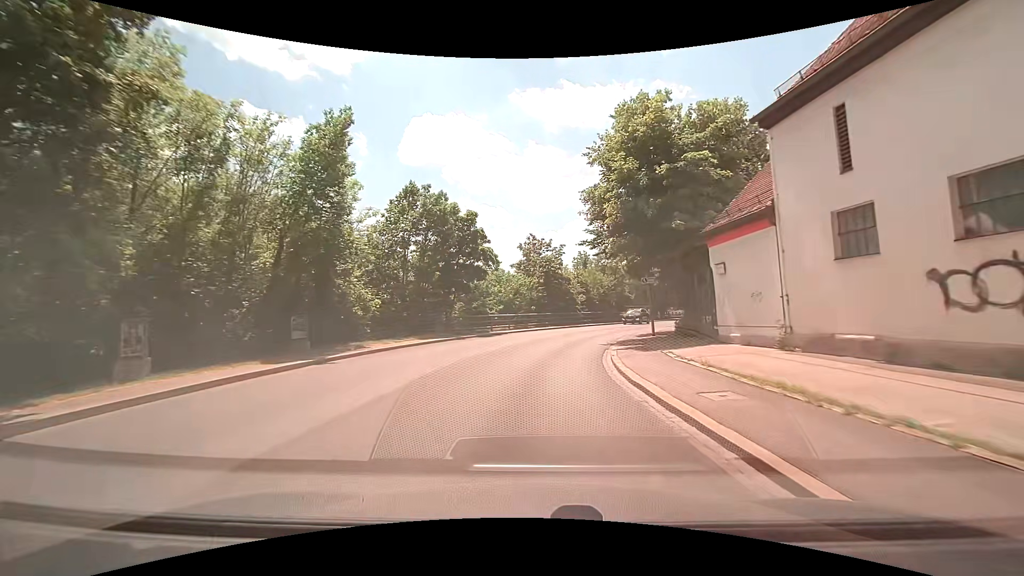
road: secondary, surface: asphalt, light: Day
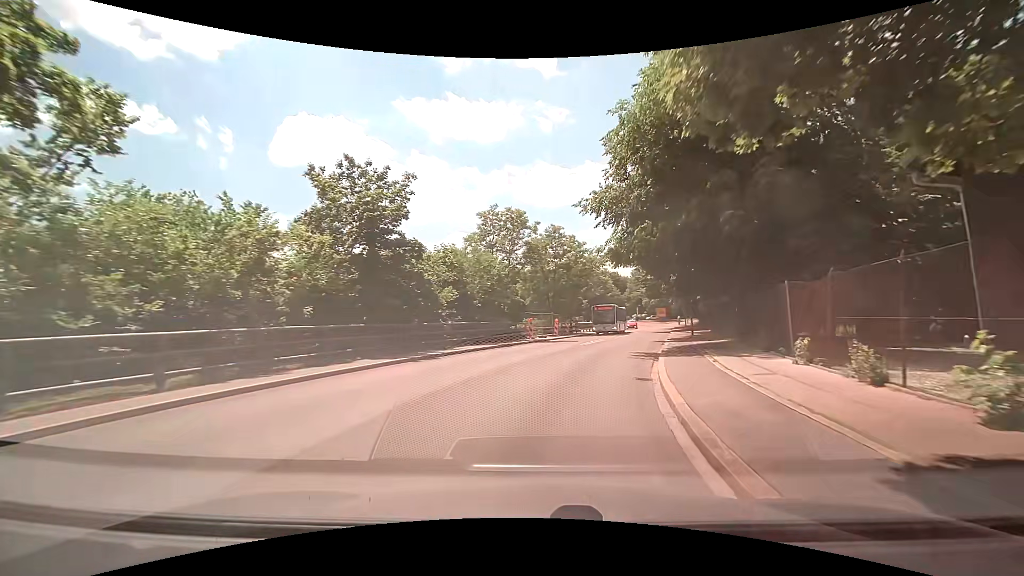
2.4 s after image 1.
(+2.6, +26.6) m; +13°
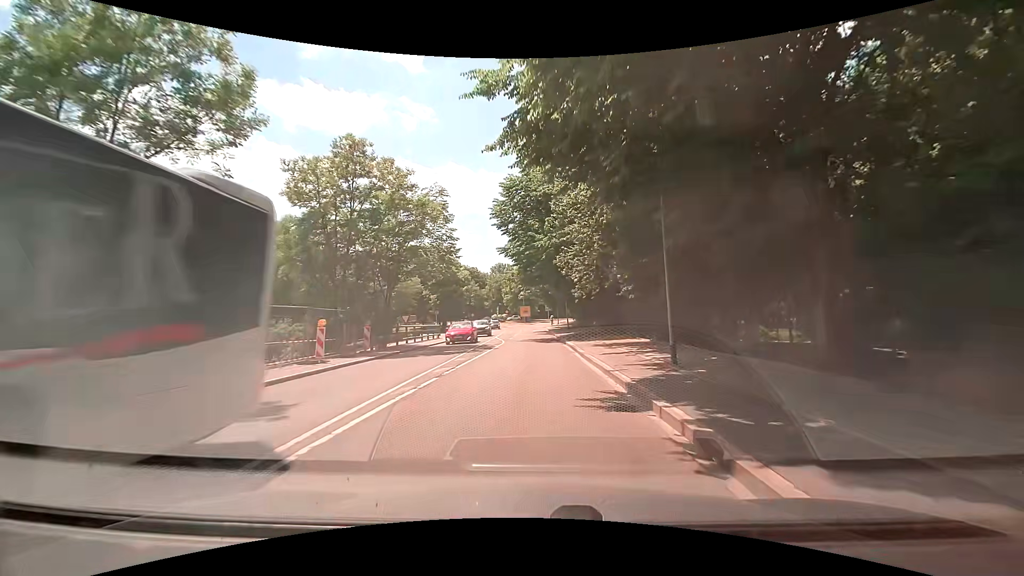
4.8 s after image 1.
(+4.0, +25.1) m; +15°
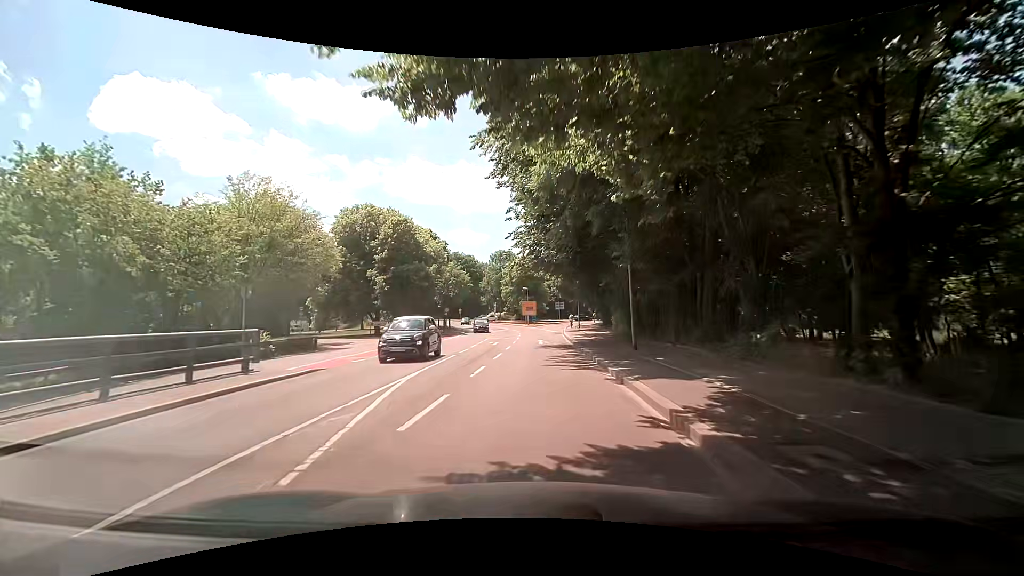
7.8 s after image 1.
(+0.6, +31.3) m; +1°
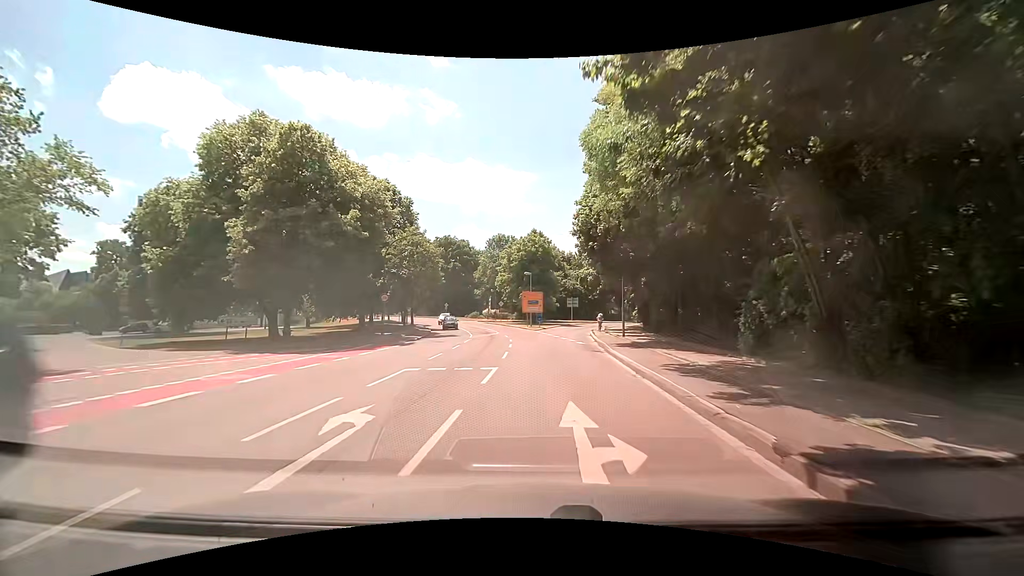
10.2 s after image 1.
(-0.3, +25.7) m; -2°
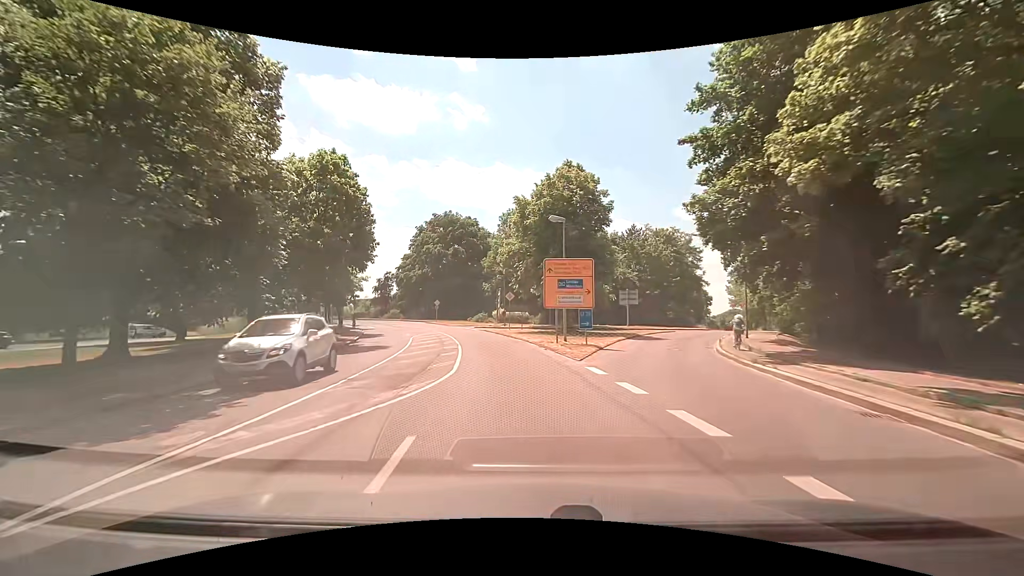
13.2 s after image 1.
(+0.4, +32.3) m; -2°
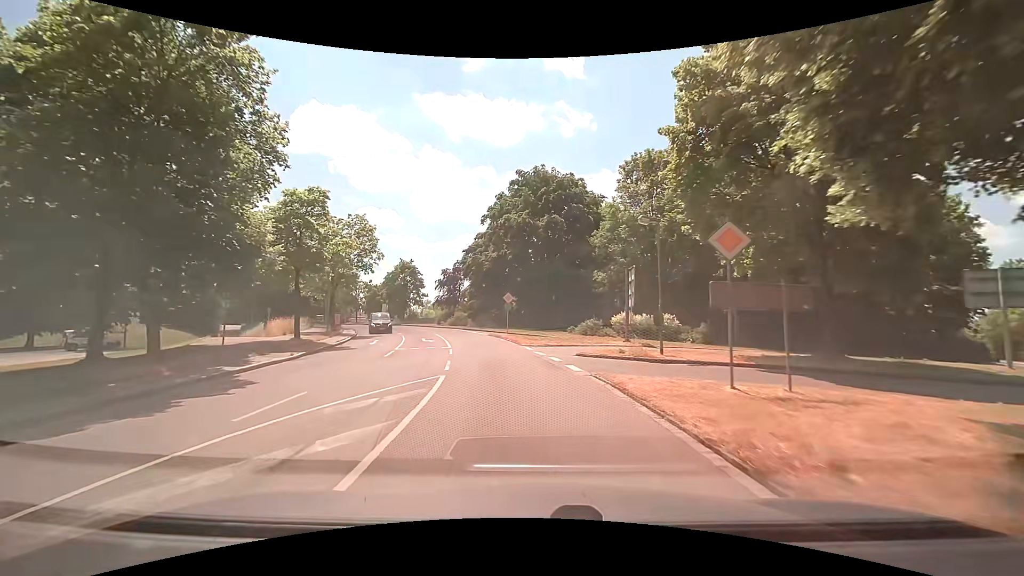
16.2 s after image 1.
(-3.3, +31.7) m; -12°
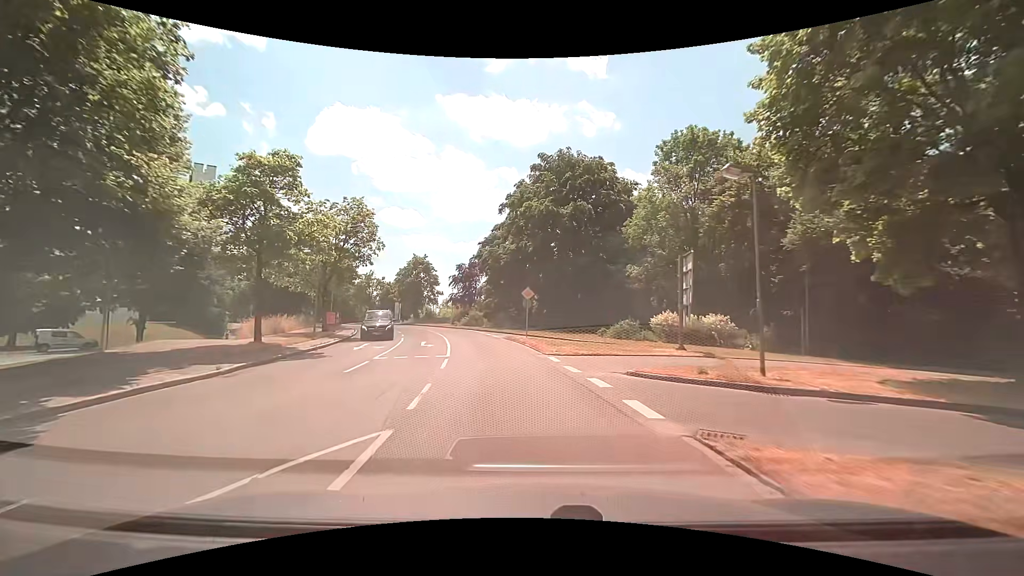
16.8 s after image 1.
(-0.1, +6.3) m; -1°
(-1, +10) (-2, +20) (-4, +30) (-7, +39) (-10, +49) (-14, +58) (-18, +67) (-23, +76) (-29, +84) (-35, +92) m
